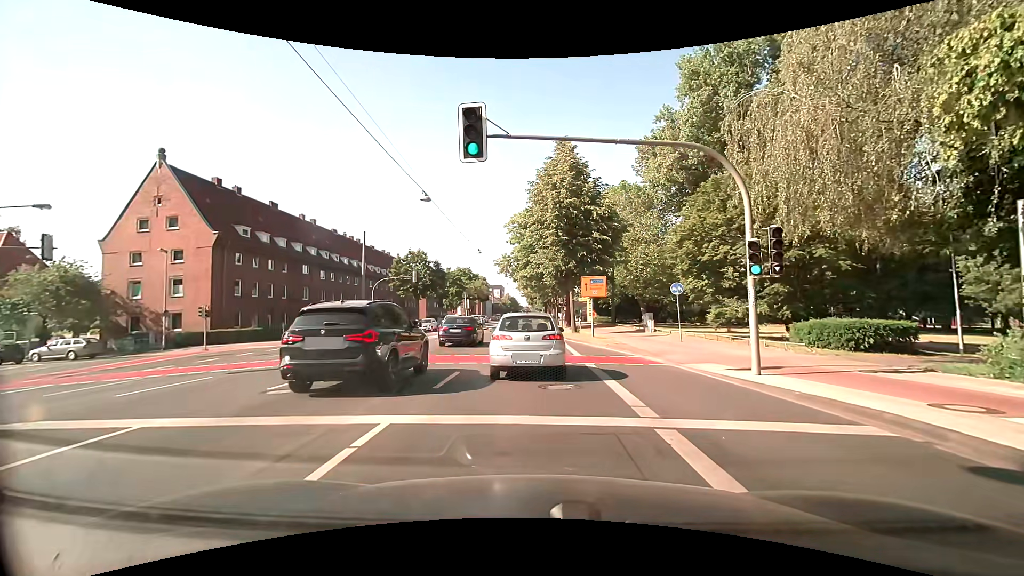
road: primary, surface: asphalt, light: Day
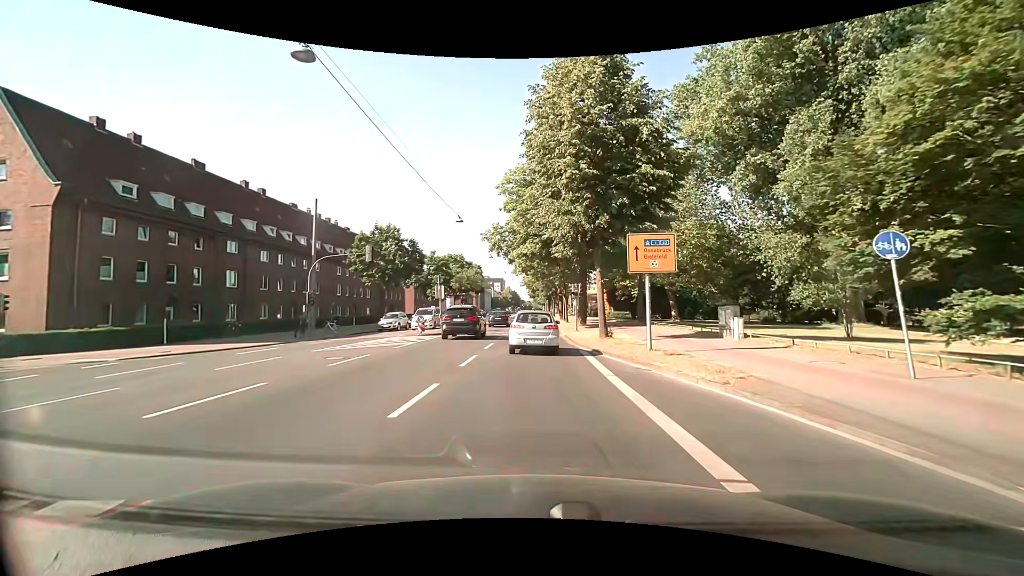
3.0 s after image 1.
(-0.2, +15.3) m; -1°
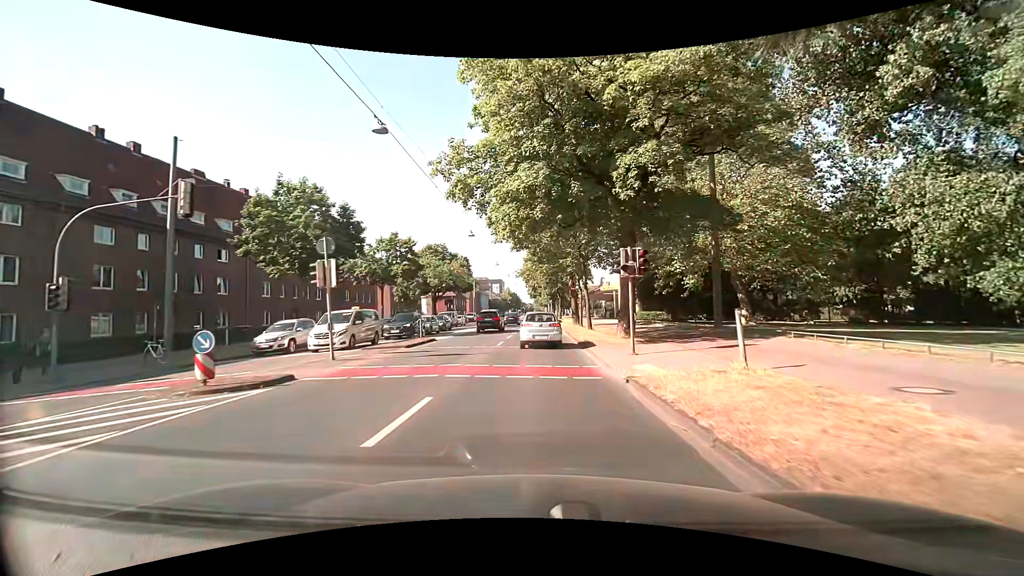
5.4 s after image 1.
(0.0, +19.7) m; 0°
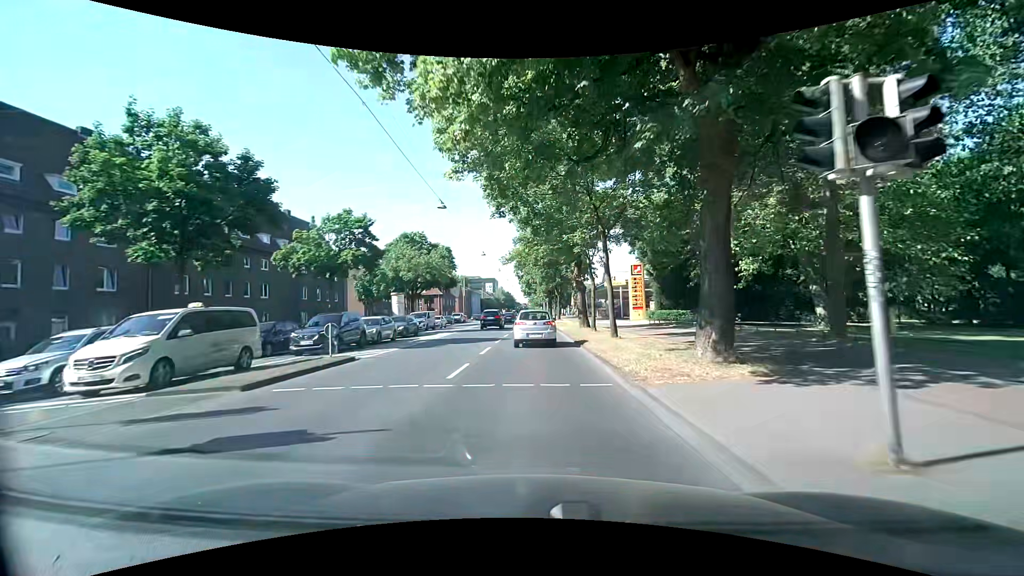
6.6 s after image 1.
(0.0, +11.4) m; 0°
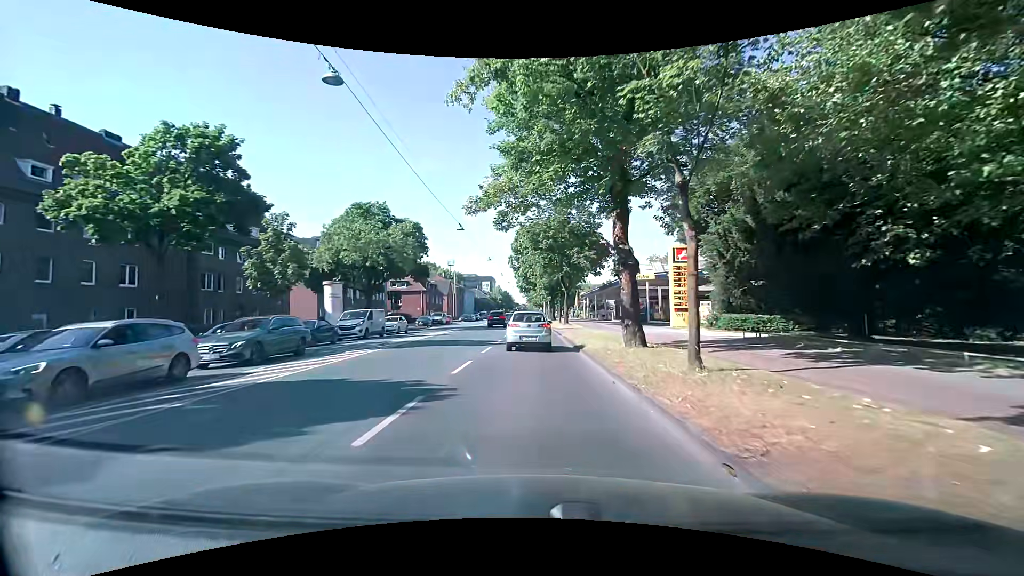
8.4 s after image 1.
(-0.1, +17.3) m; -1°
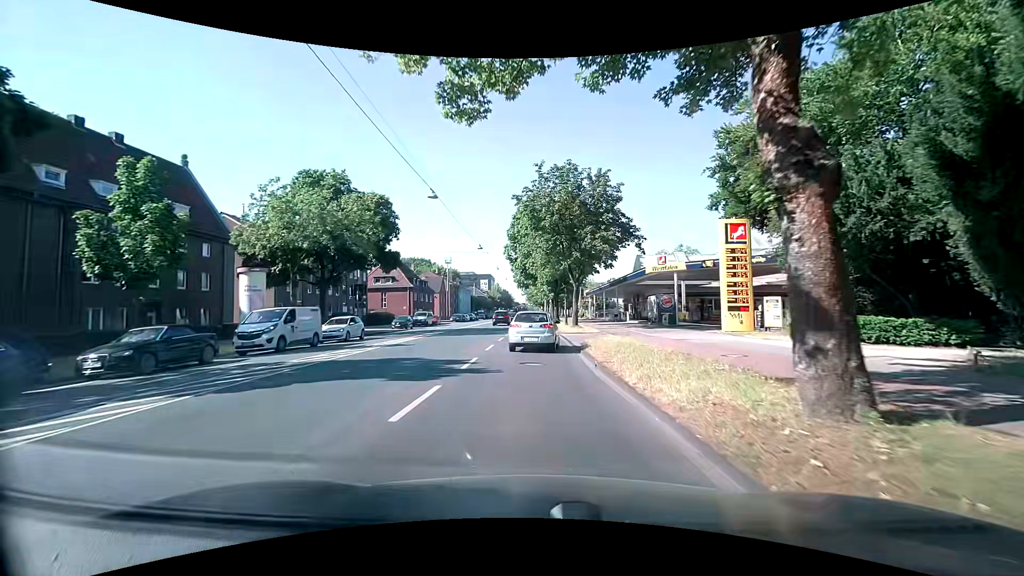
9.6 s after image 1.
(+0.1, +10.6) m; +1°
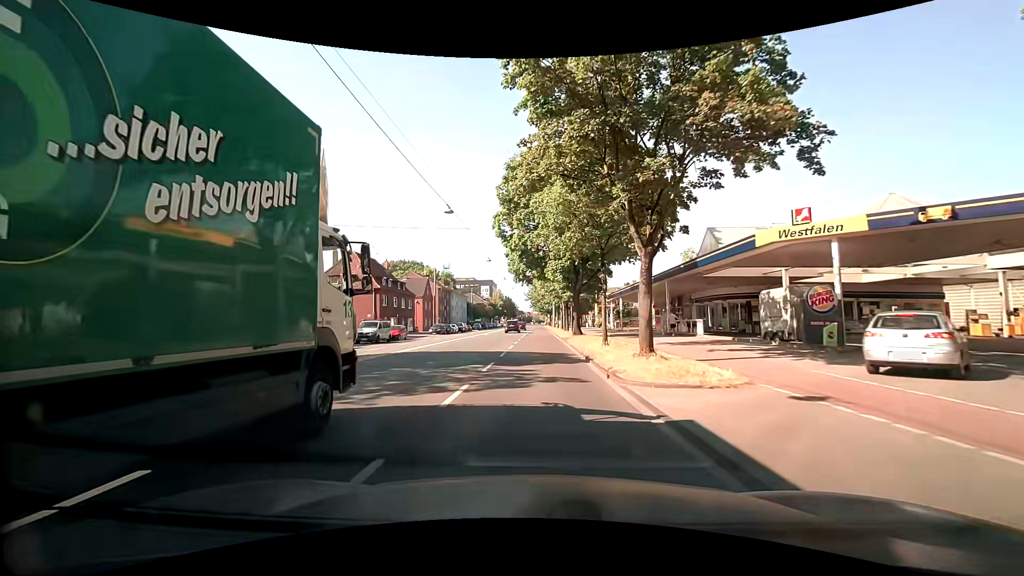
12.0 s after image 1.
(-0.1, +22.5) m; 0°
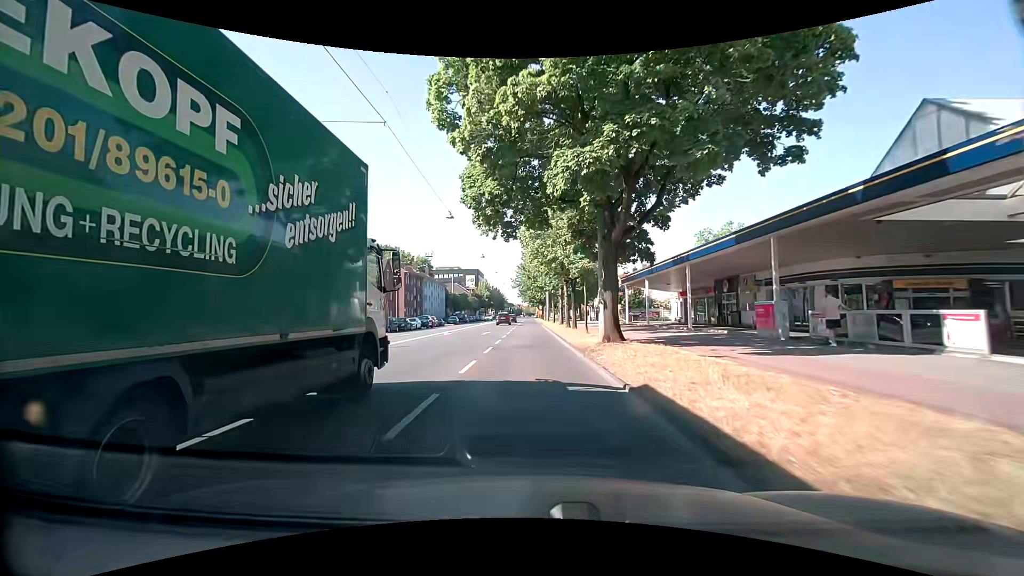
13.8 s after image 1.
(0.0, +20.8) m; +1°
(0, +10) (0, +20) (0, +30) (-1, +40) (-1, +50) (-1, +60) (-1, +70) (-1, +80) (-2, +90) (-2, +100) m
